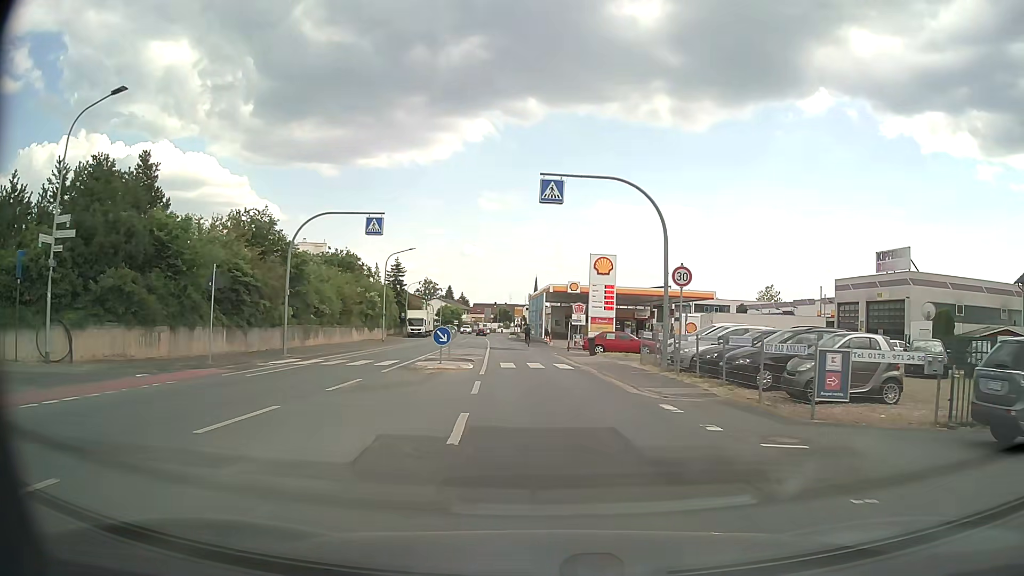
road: tertiary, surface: asphalt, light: Day
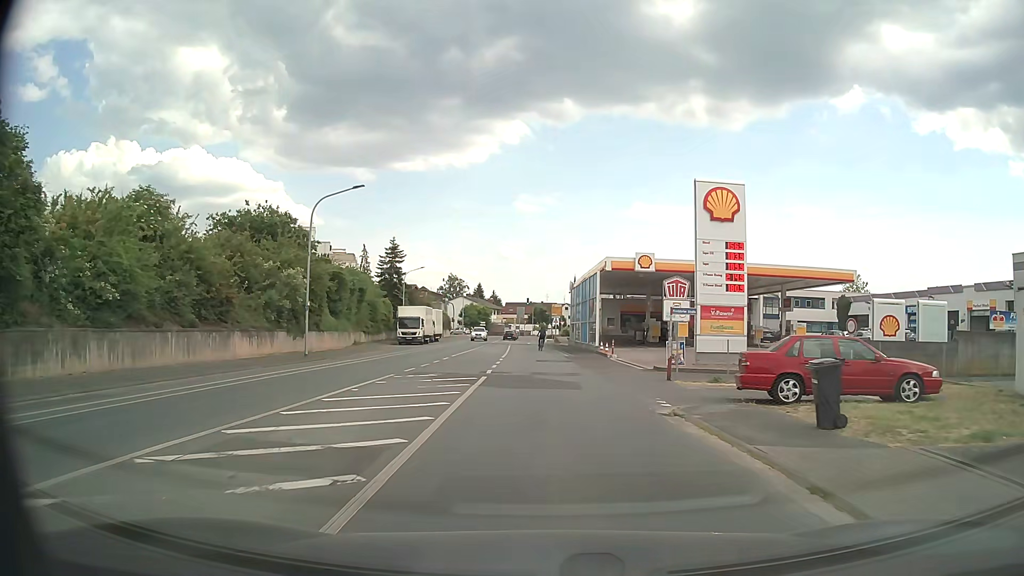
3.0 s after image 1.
(-0.6, +26.3) m; -2°
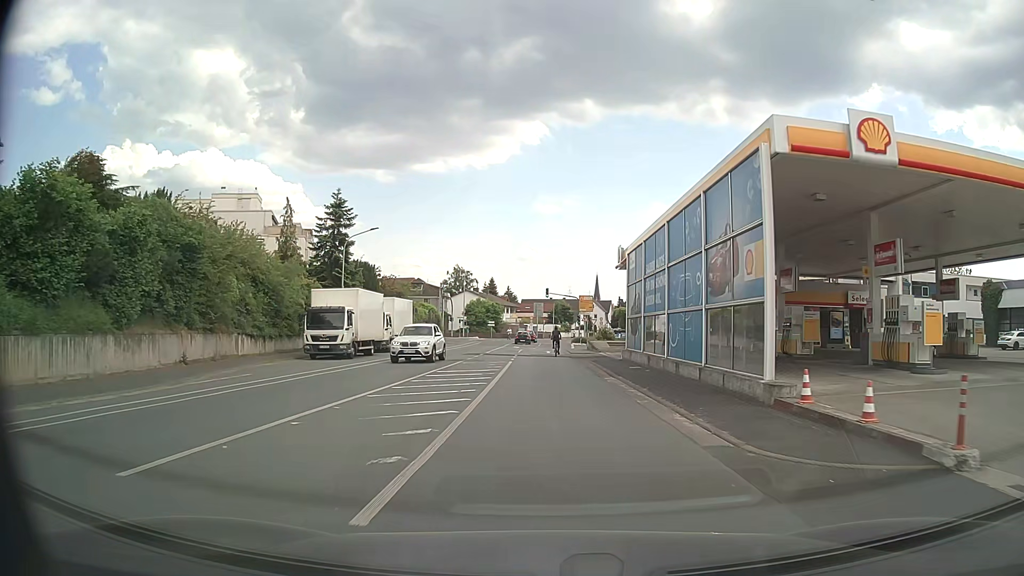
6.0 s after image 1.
(-0.7, +28.7) m; -2°
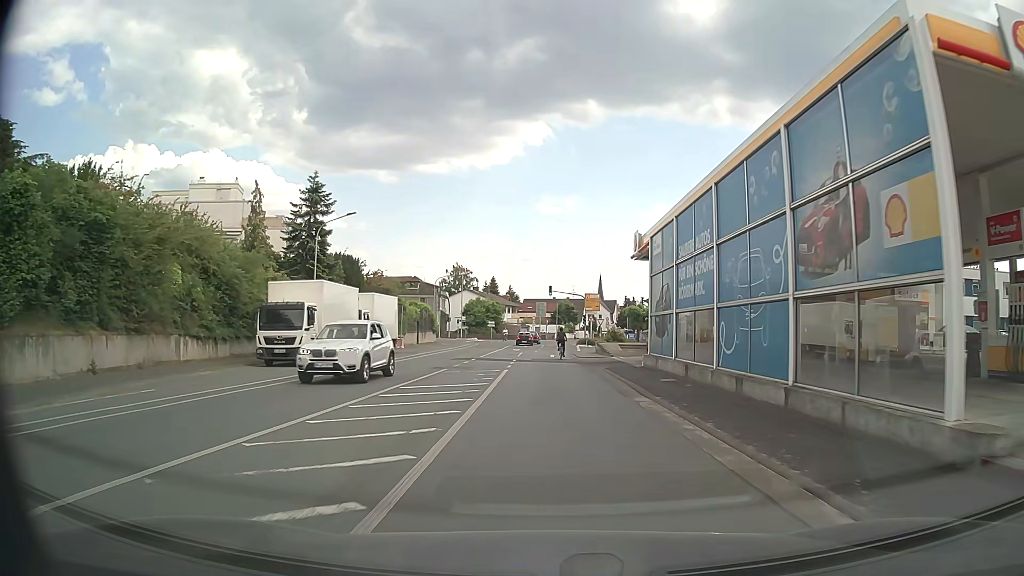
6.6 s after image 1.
(0.0, +6.1) m; 0°
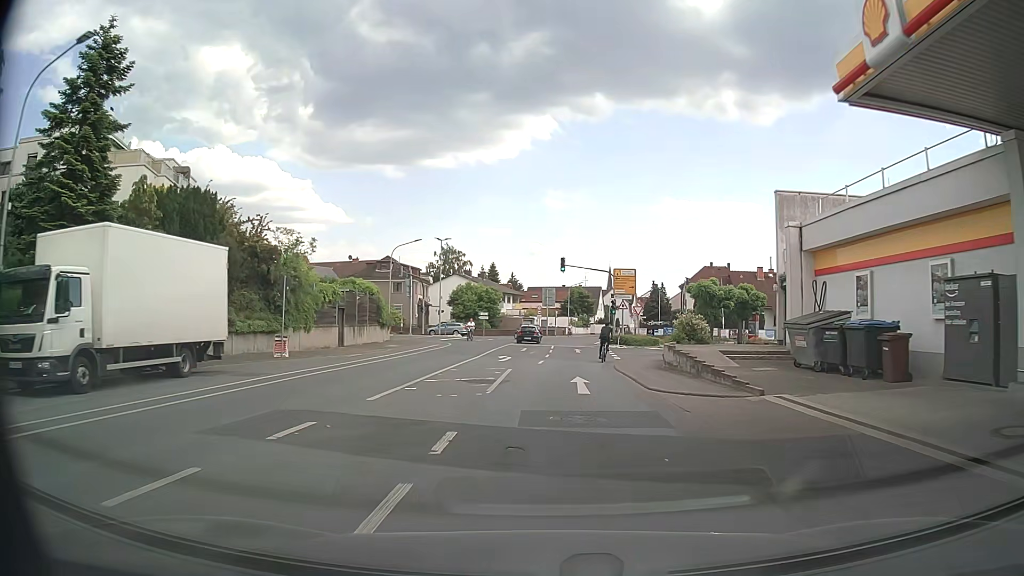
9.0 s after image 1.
(-0.1, +25.4) m; 0°
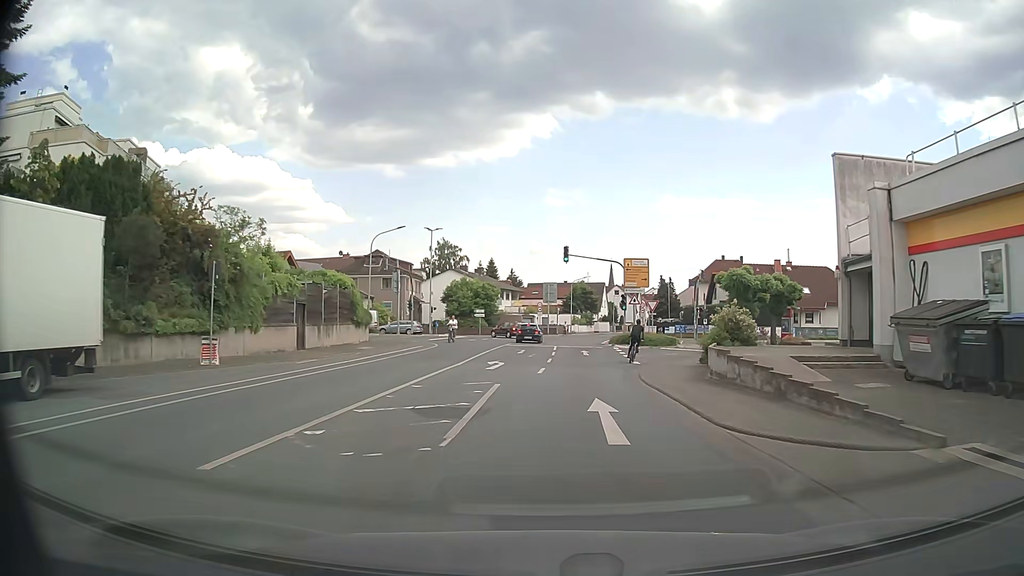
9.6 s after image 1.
(0.0, +6.3) m; 0°
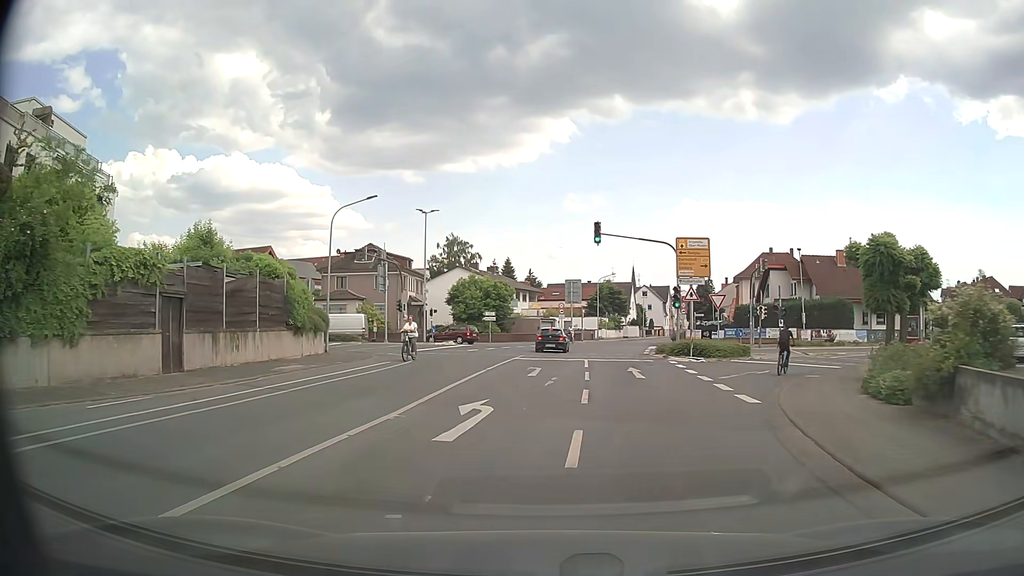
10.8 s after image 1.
(-0.2, +12.6) m; -2°
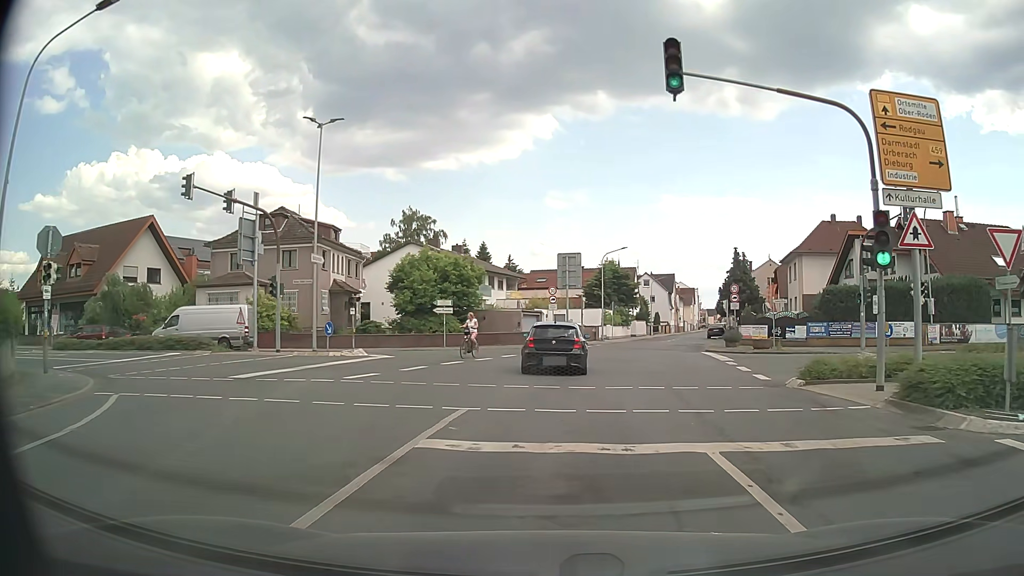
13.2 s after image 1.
(+0.1, +21.9) m; +2°
(0, +10) (0, +20) (-4, +29) (-13, +33) (-23, +33) (-33, +32) (-43, +30) (-52, +27) (-62, +24) (-70, +19) m
